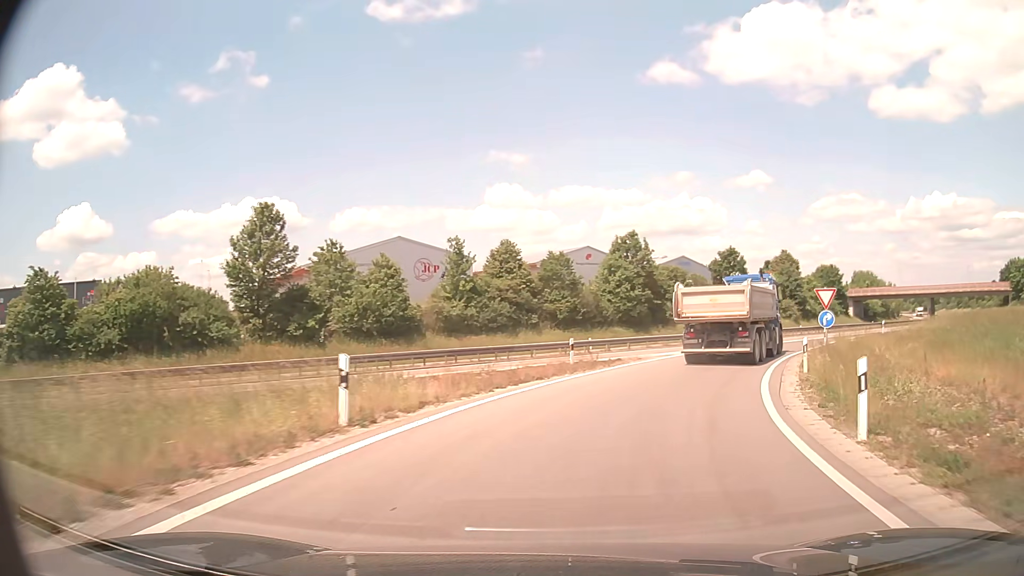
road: trunk_link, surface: asphalt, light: Day
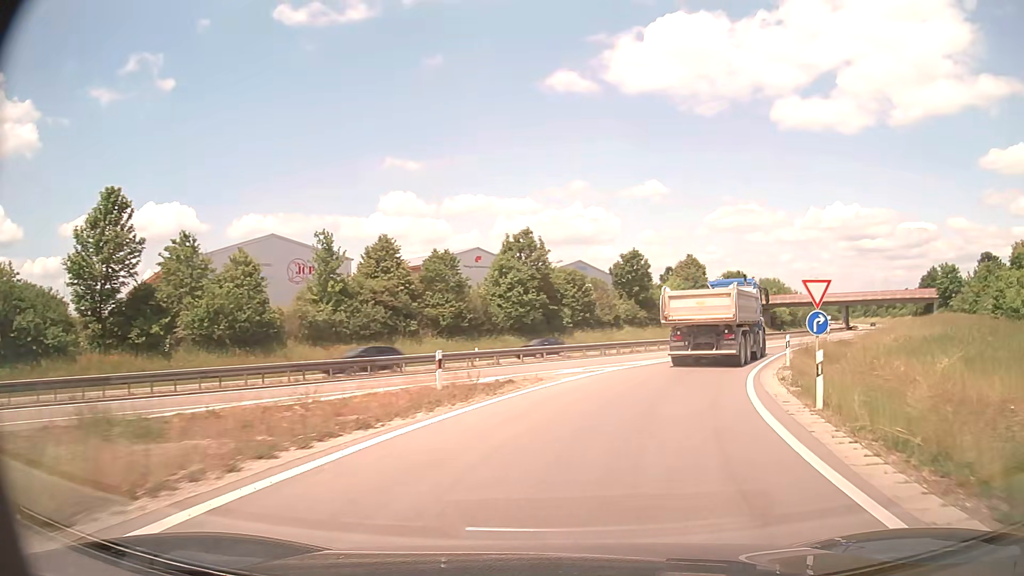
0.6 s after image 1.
(+0.7, +8.0) m; +9°
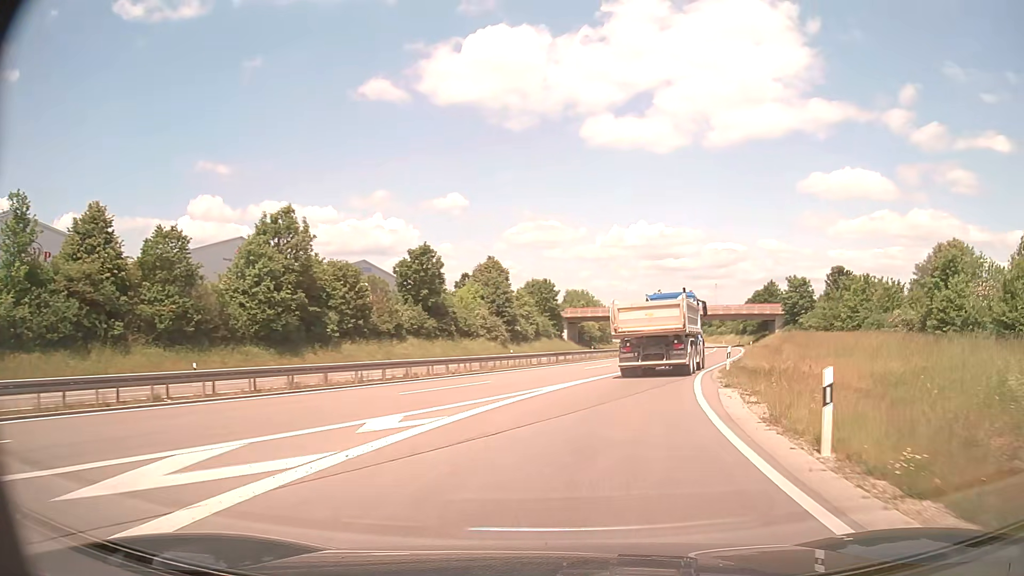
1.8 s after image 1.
(+2.5, +16.5) m; +17°
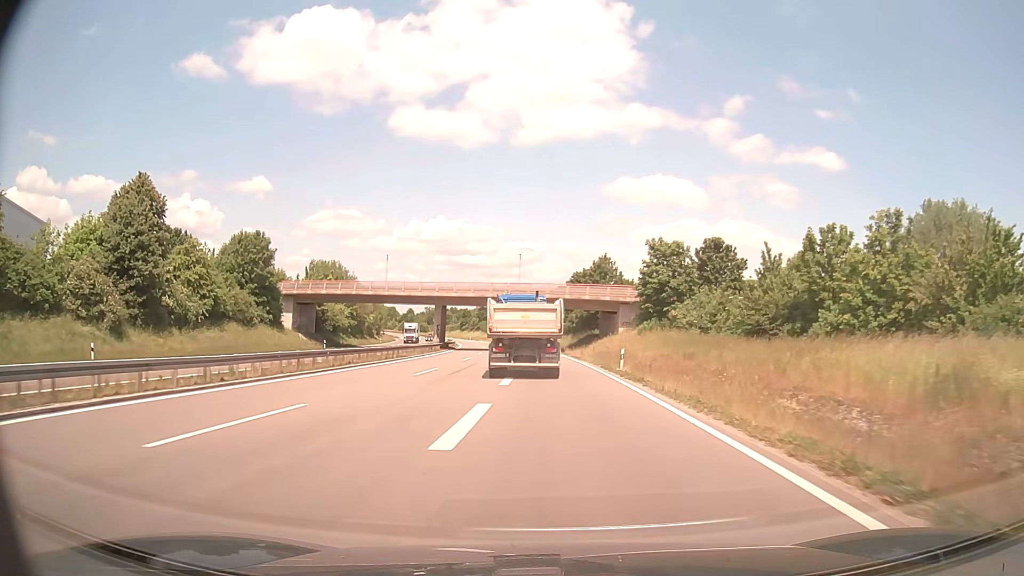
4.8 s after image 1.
(+10.4, +45.5) m; +18°
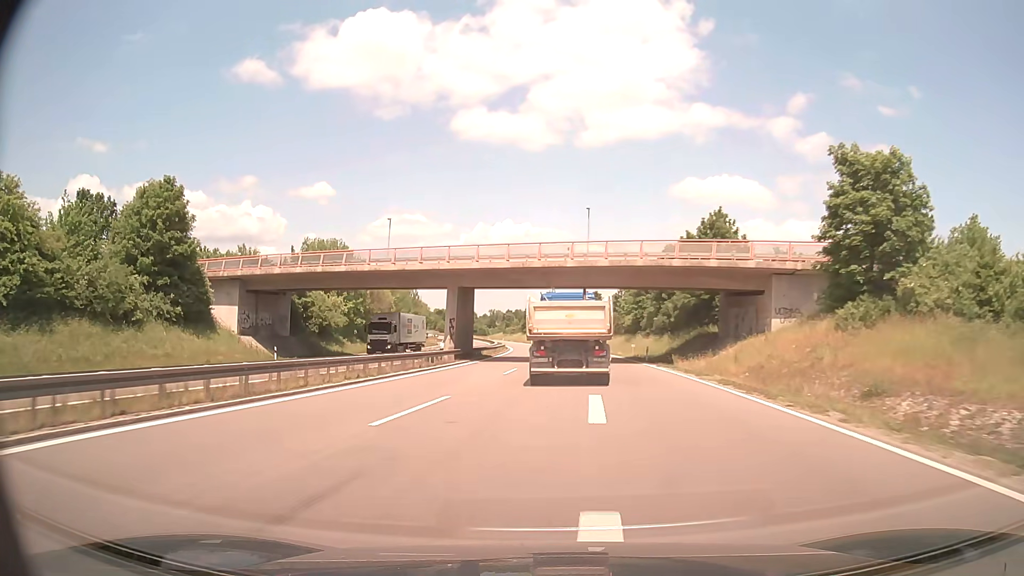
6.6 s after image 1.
(-1.2, +33.5) m; -6°
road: trunk
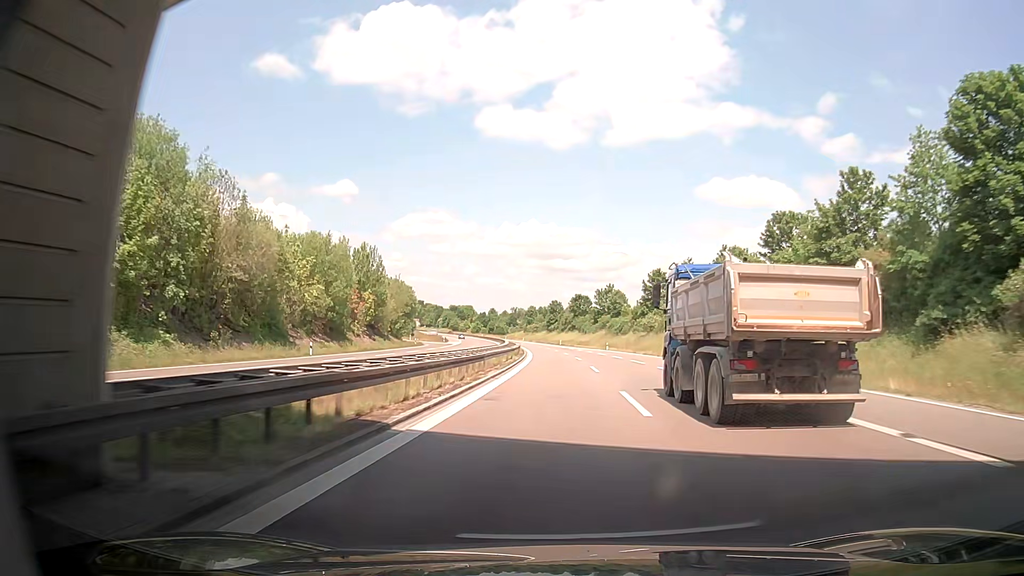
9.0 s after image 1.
(-2.3, +53.8) m; -2°
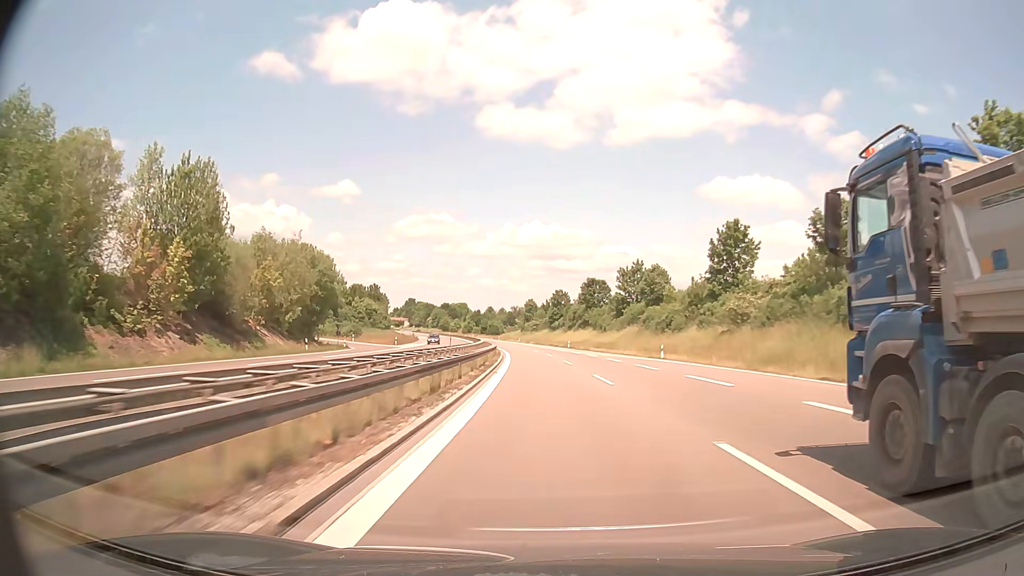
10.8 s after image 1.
(+0.1, +46.3) m; 0°
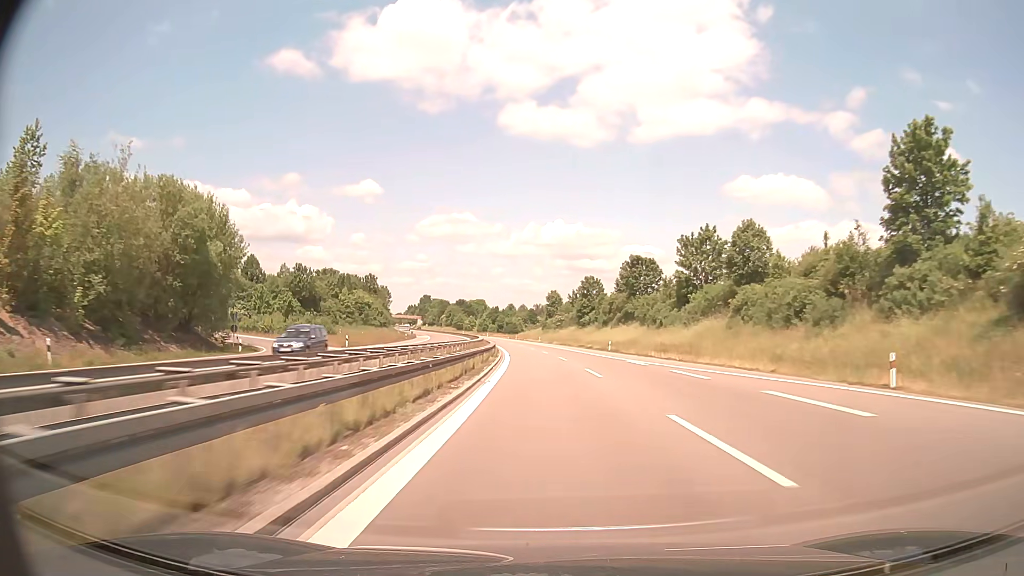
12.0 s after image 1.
(-0.6, +33.2) m; -2°
(0, +10) (0, +20) (0, +30) (-1, +40) (-1, +50) (-2, +60) (-3, +70) (-3, +80) (-4, +90) (-5, +100) m
